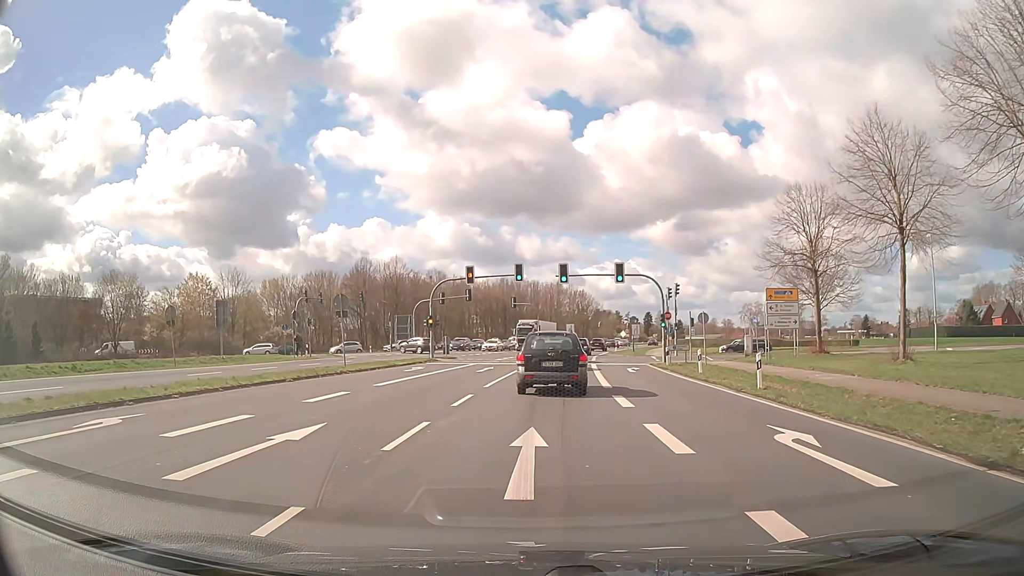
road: primary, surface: asphalt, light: Day
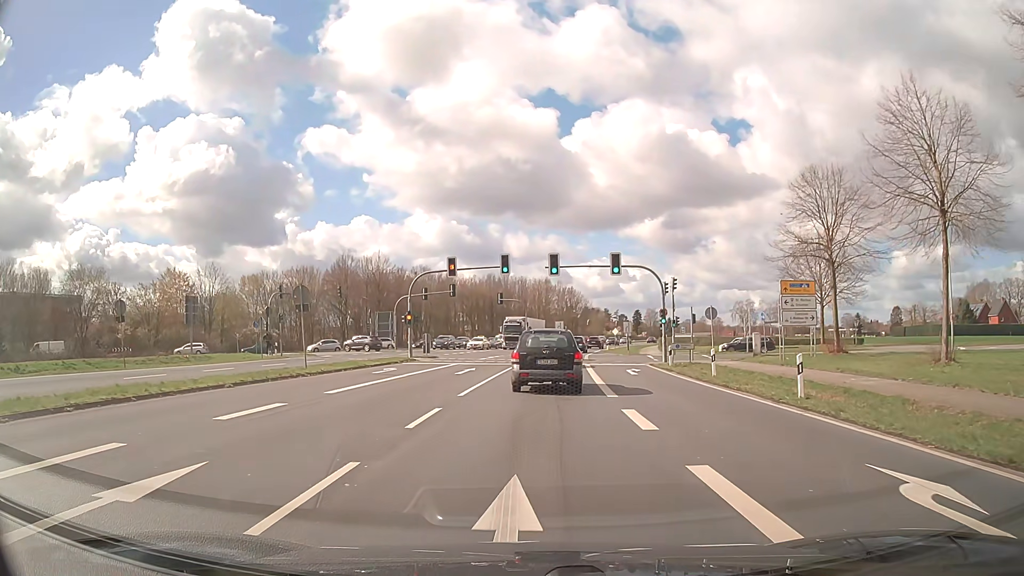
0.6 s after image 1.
(0.0, +4.1) m; +1°
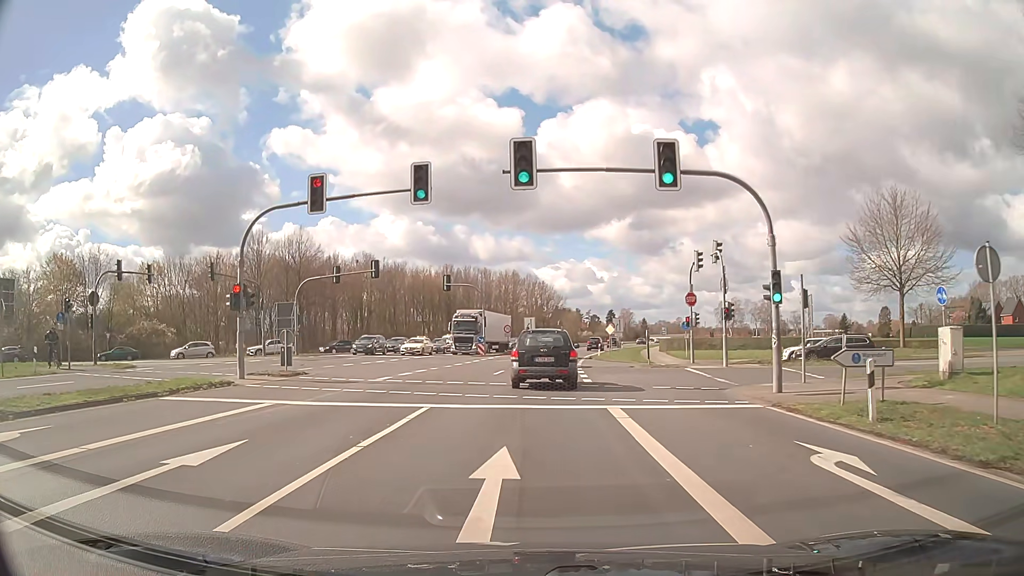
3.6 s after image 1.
(+0.8, +23.3) m; +3°
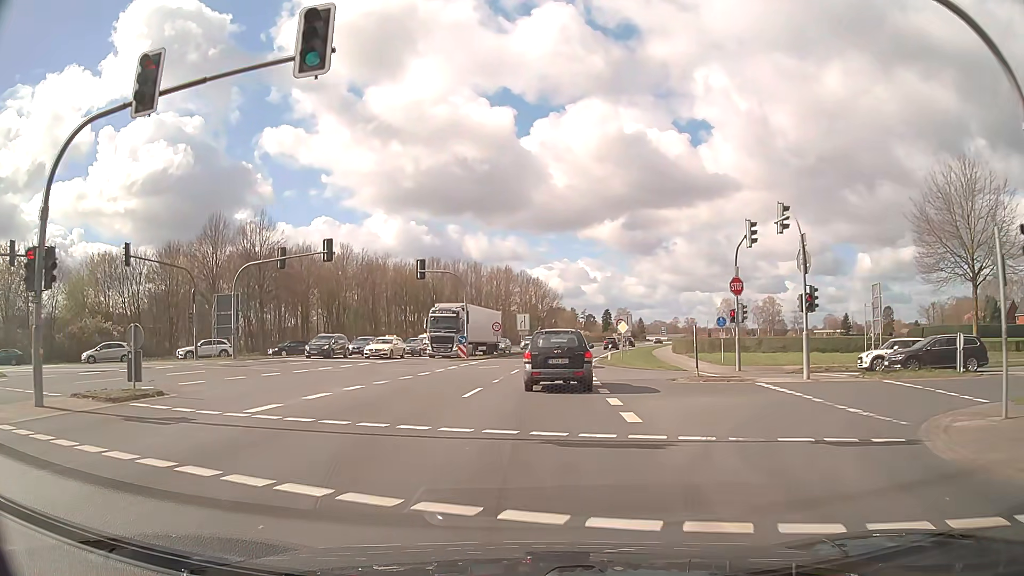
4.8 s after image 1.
(0.0, +10.8) m; +1°
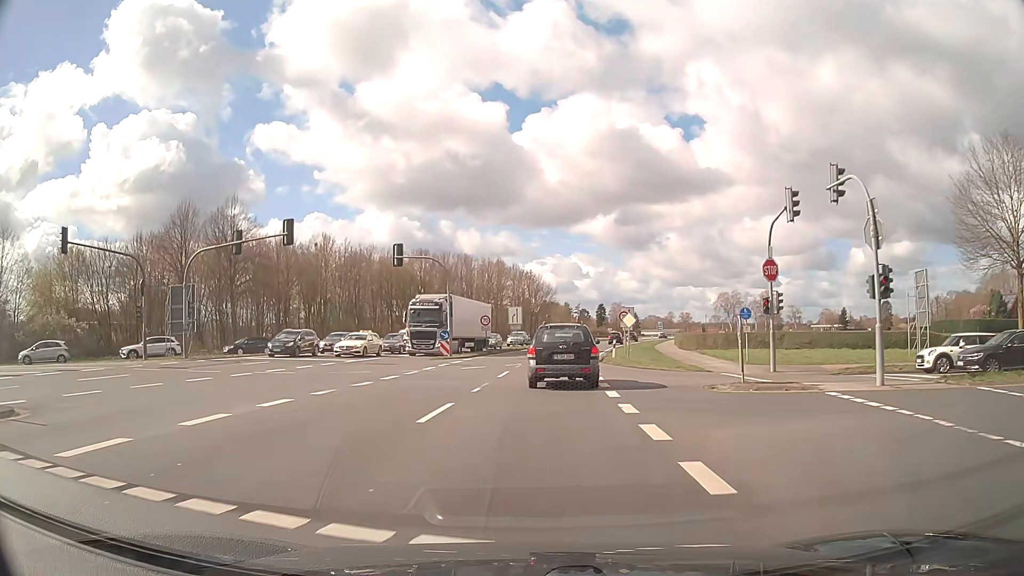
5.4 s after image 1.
(0.0, +5.7) m; 0°
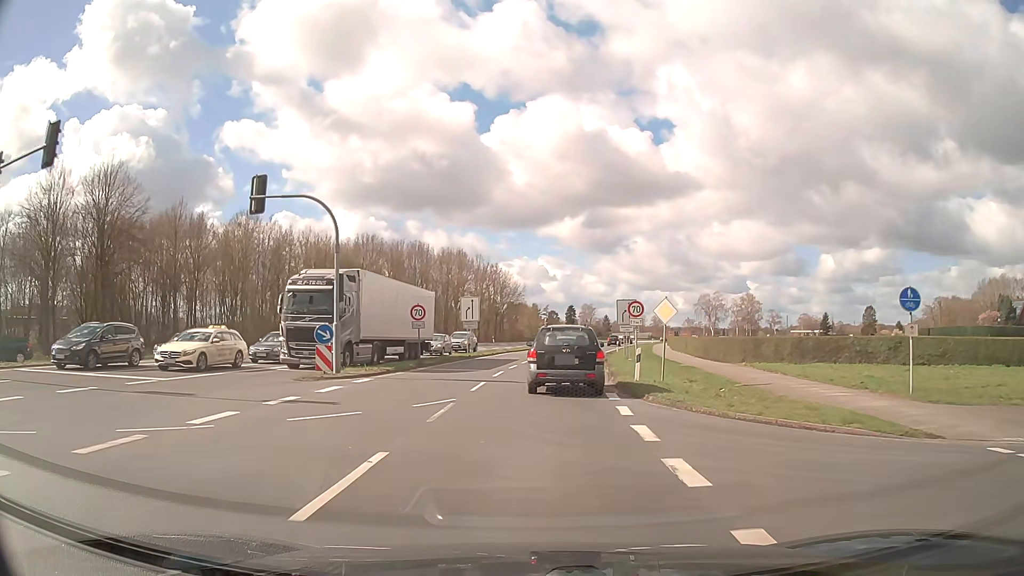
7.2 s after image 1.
(+0.4, +17.6) m; +3°
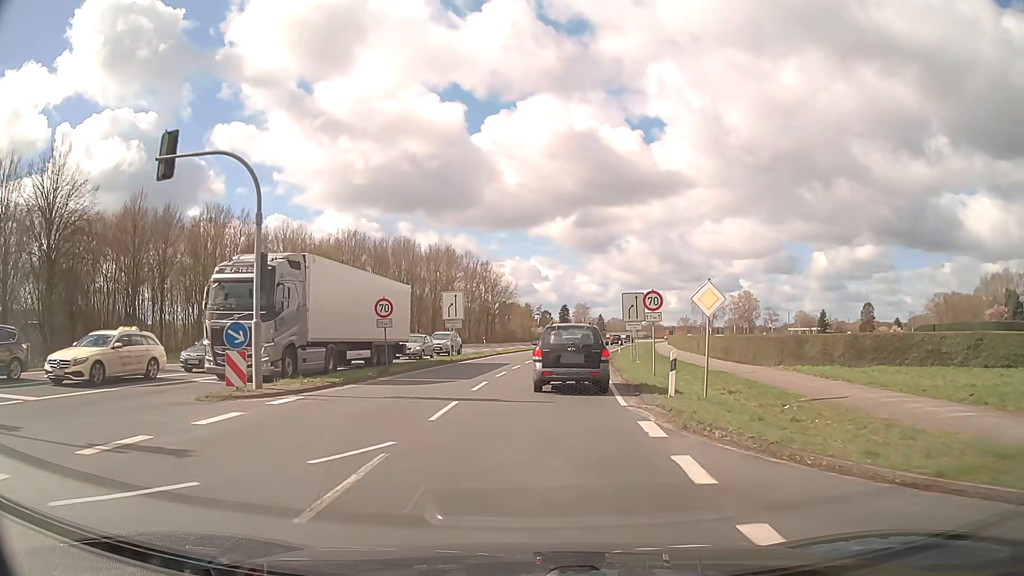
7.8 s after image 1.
(0.0, +5.9) m; +1°
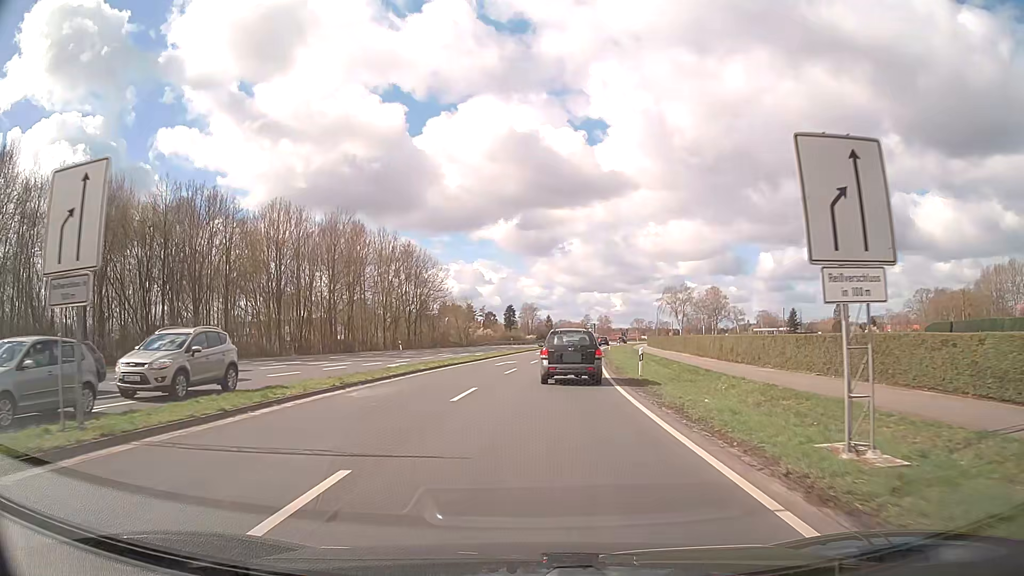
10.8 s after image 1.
(+1.1, +31.1) m; +4°
(0, +10) (0, +20) (+1, +30) (+2, +40) (+3, +50) (+4, +60) (+5, +70) (+6, +80) (+7, +90) (+9, +99) m
